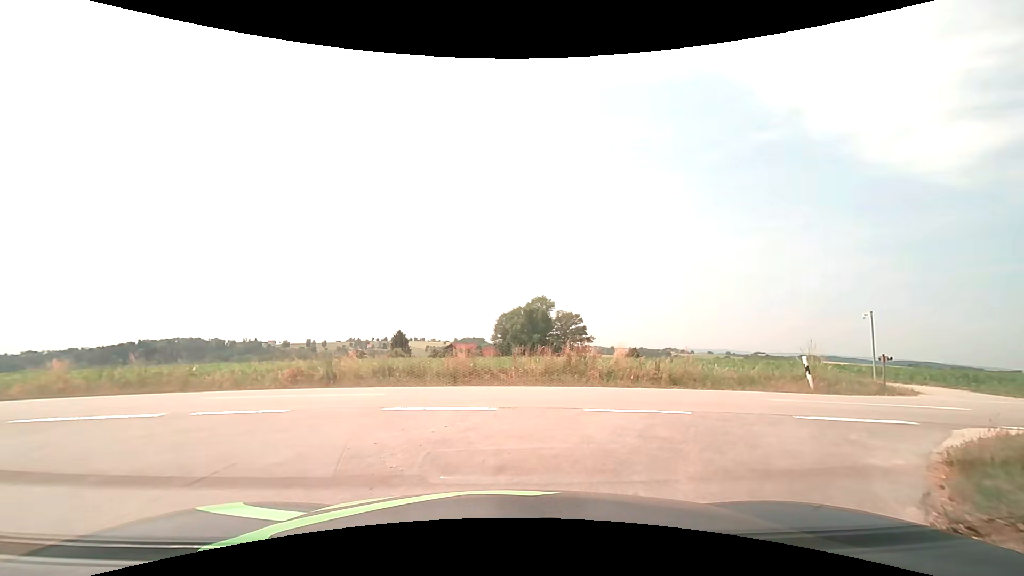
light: Day
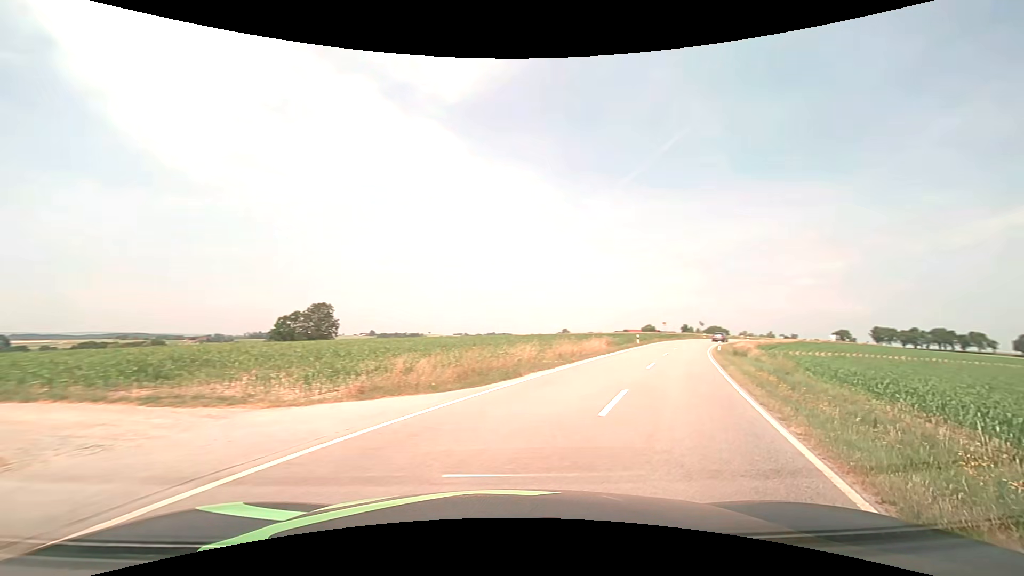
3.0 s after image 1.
(+6.9, +10.6) m; +75°
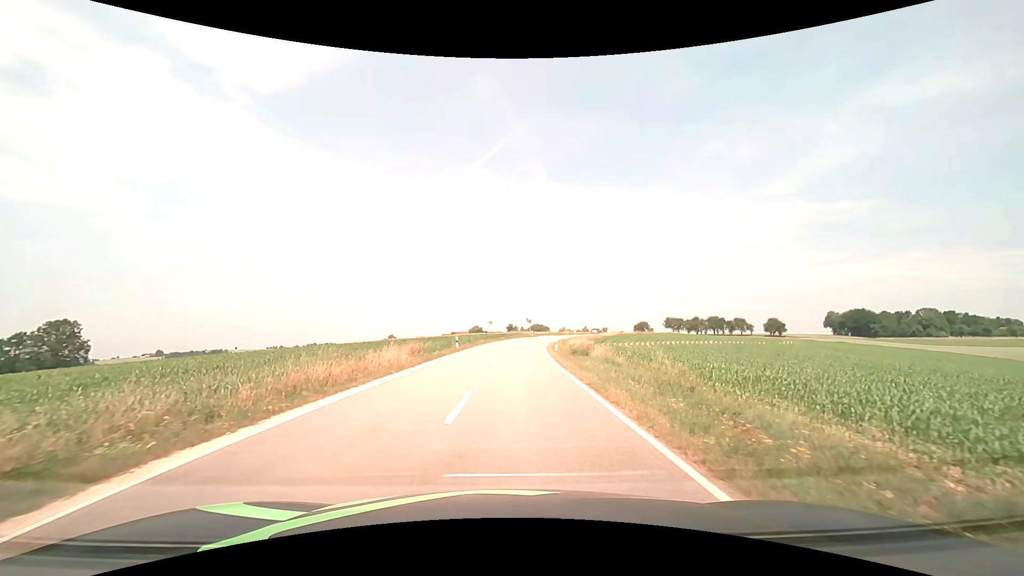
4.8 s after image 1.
(+3.8, +12.6) m; +22°
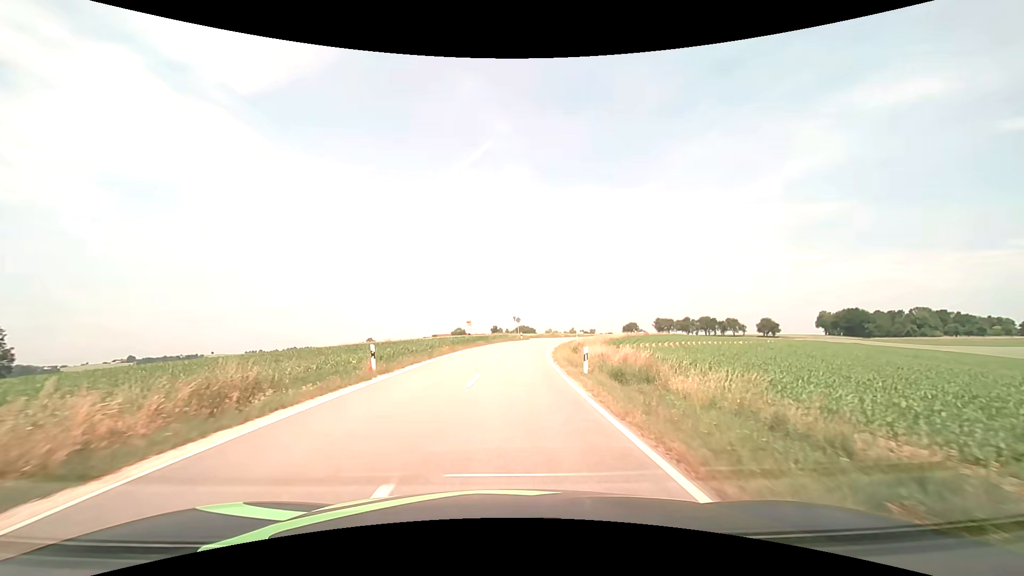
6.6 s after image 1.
(+0.3, +19.8) m; +2°
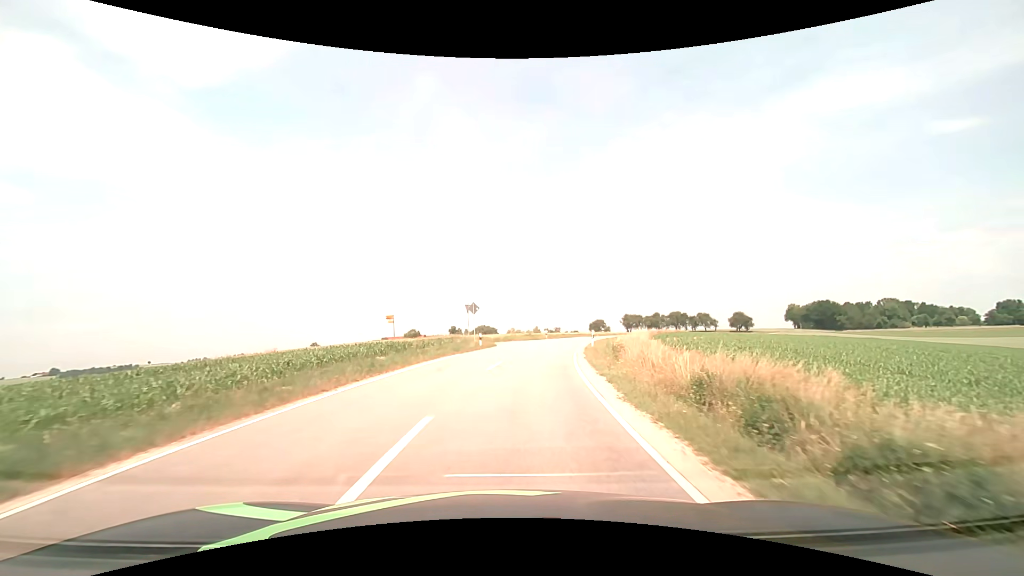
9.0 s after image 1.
(+0.9, +33.0) m; +4°
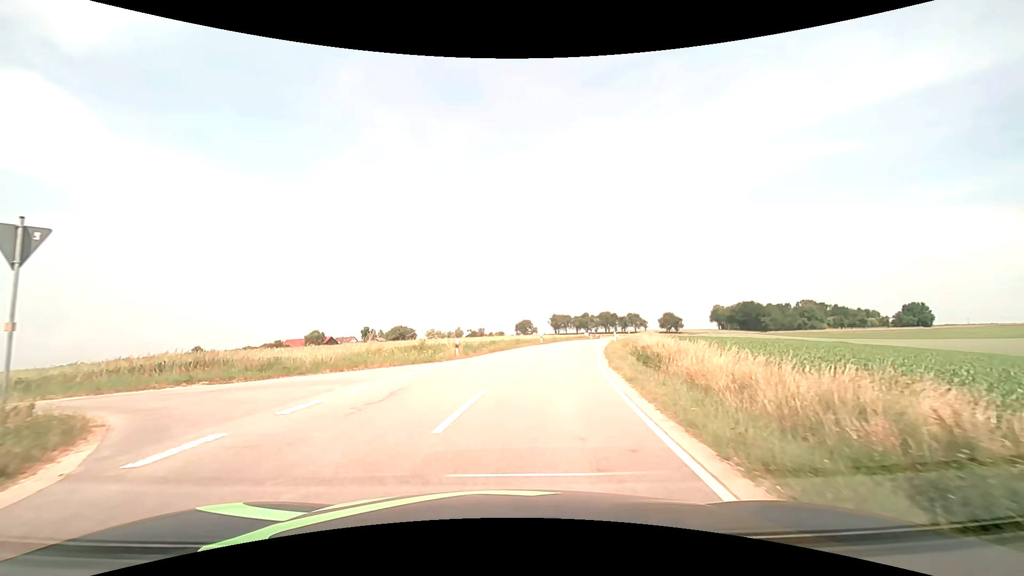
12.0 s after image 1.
(+2.9, +32.1) m; +10°
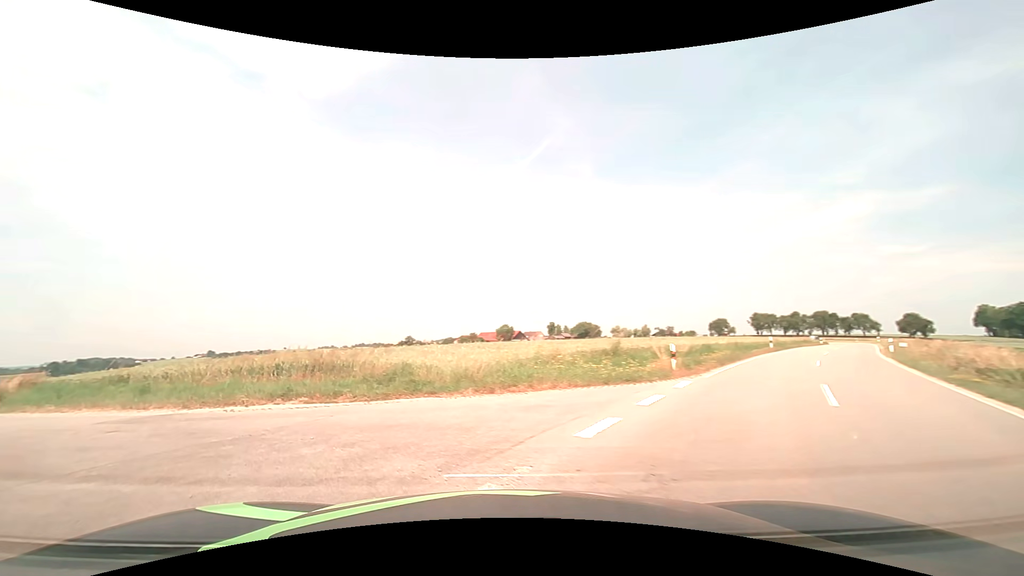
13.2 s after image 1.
(-0.9, +8.1) m; -19°
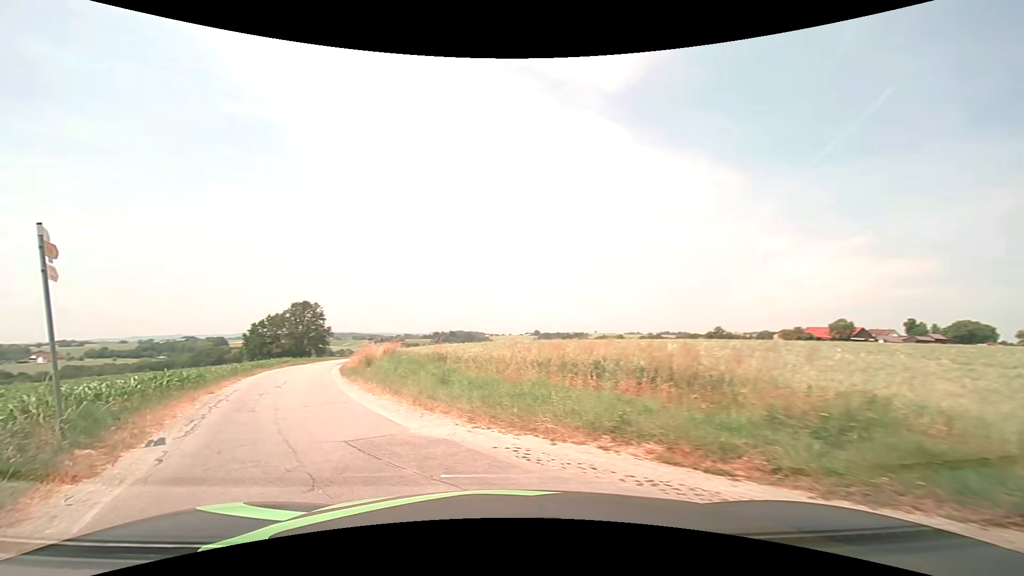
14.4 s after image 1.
(-2.0, +6.6) m; -33°
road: unclassified
